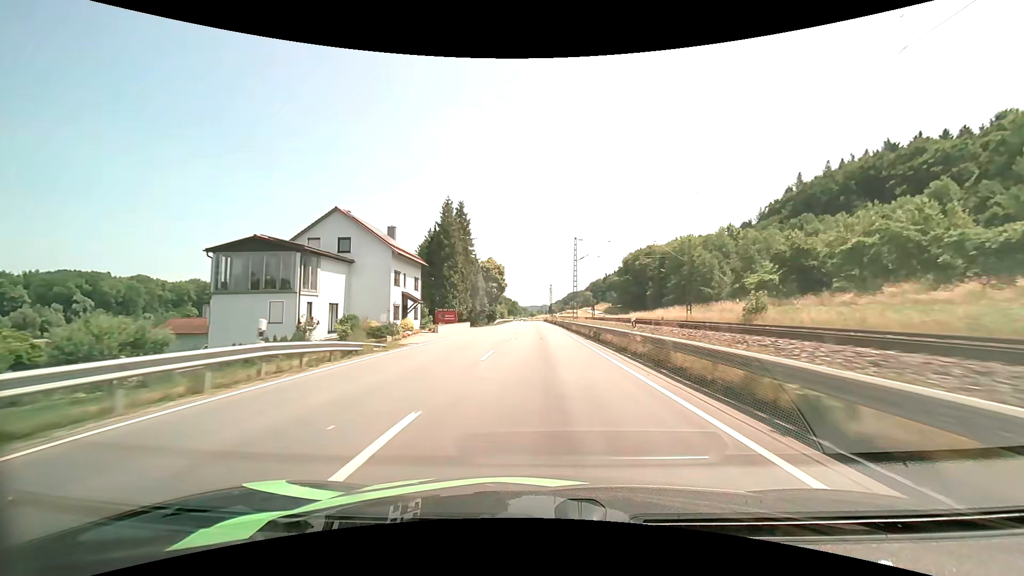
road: primary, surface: asphalt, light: Day
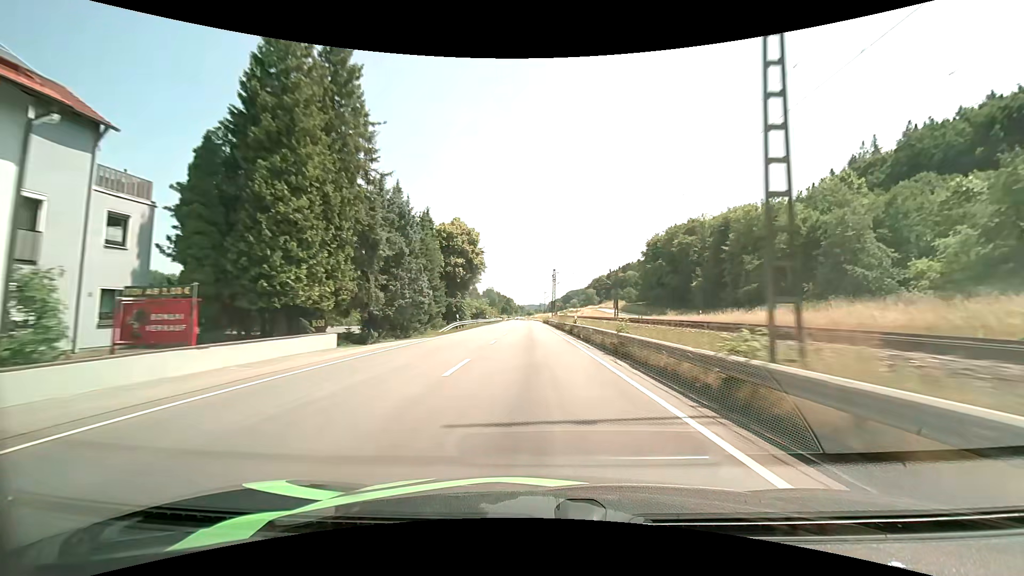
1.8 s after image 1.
(+0.1, +40.9) m; +1°
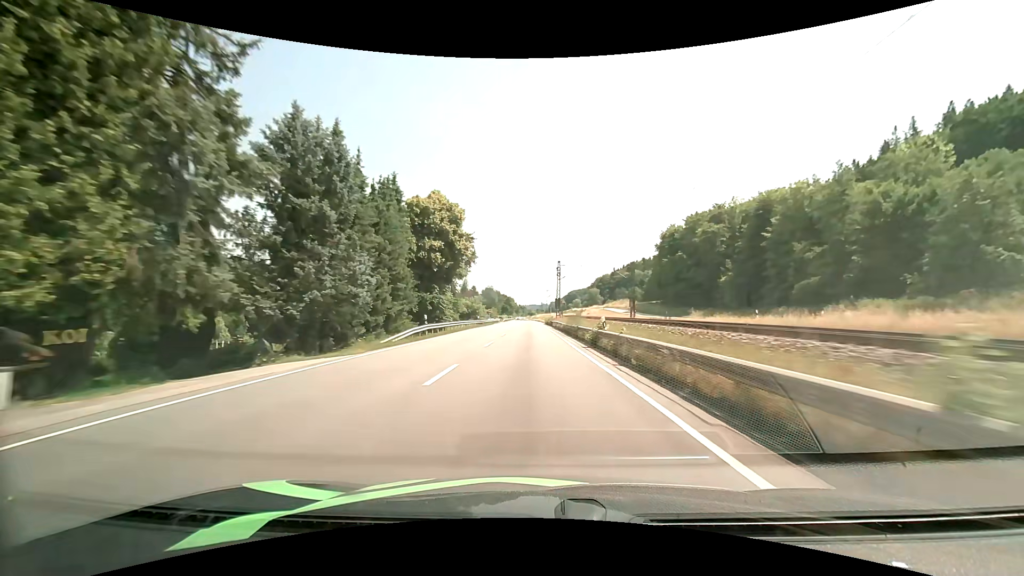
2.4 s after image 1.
(-0.1, +13.7) m; 0°
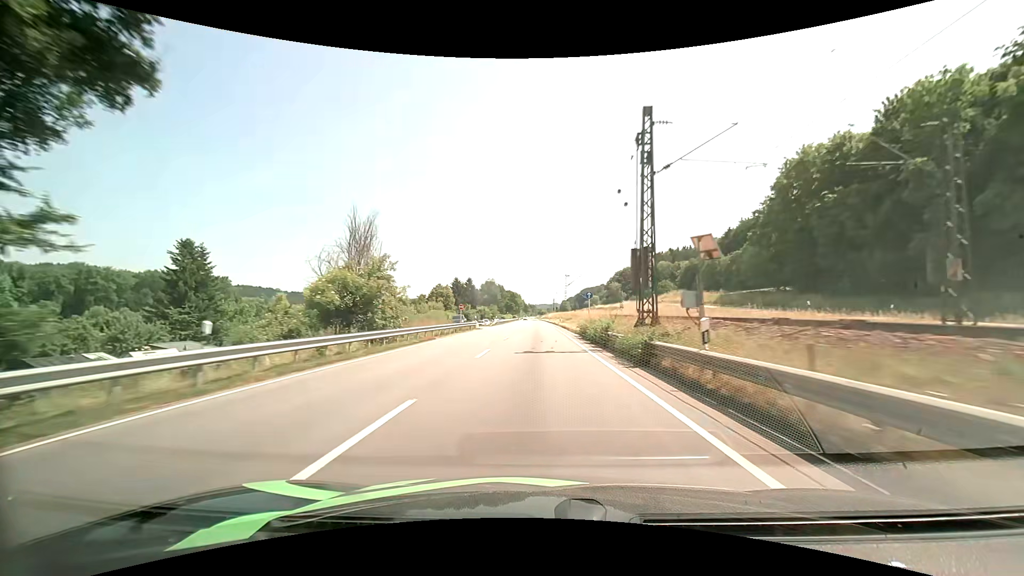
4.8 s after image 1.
(-0.8, +54.7) m; -1°
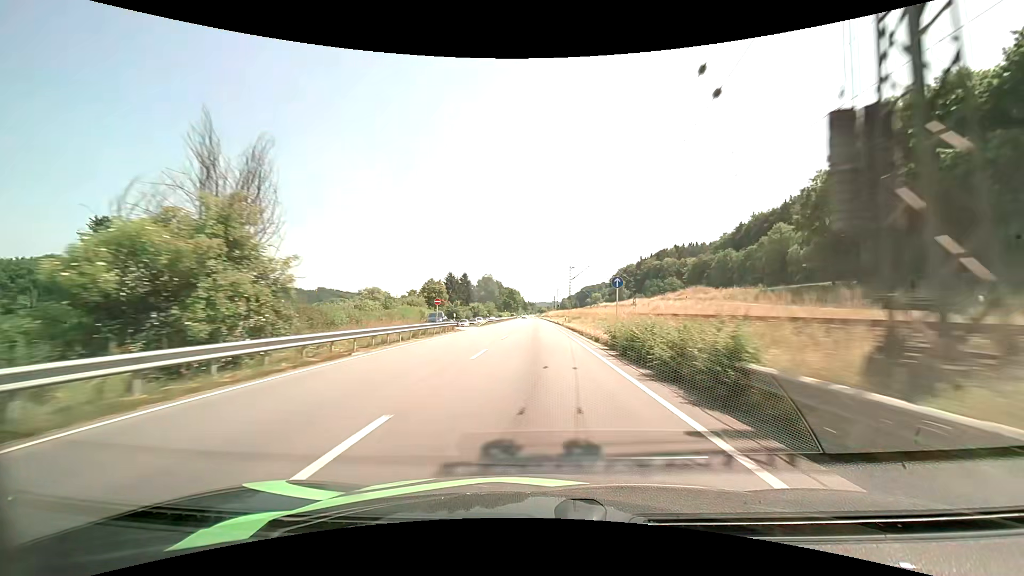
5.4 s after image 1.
(0.0, +13.7) m; 0°
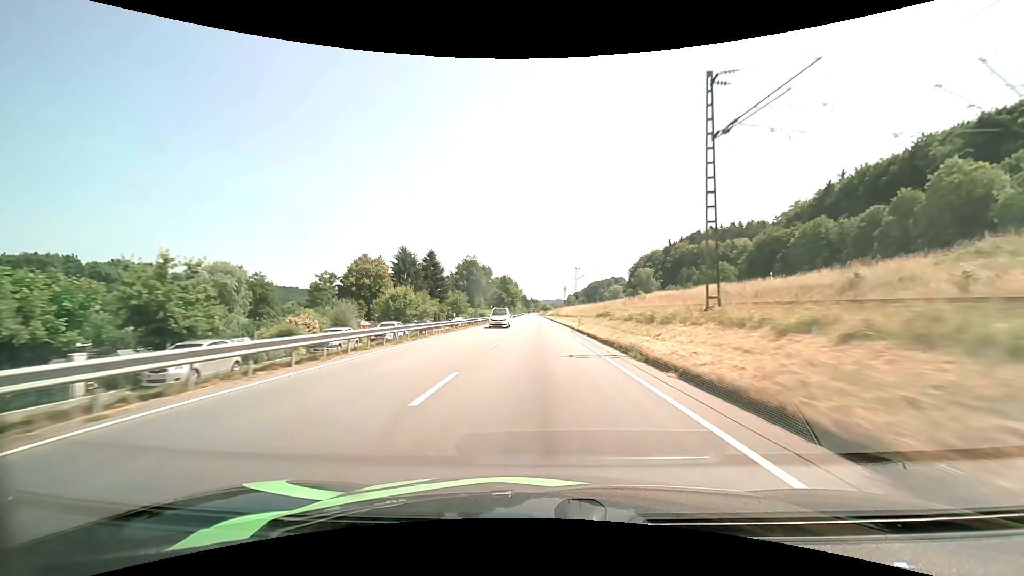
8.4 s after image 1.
(-0.2, +68.9) m; 0°
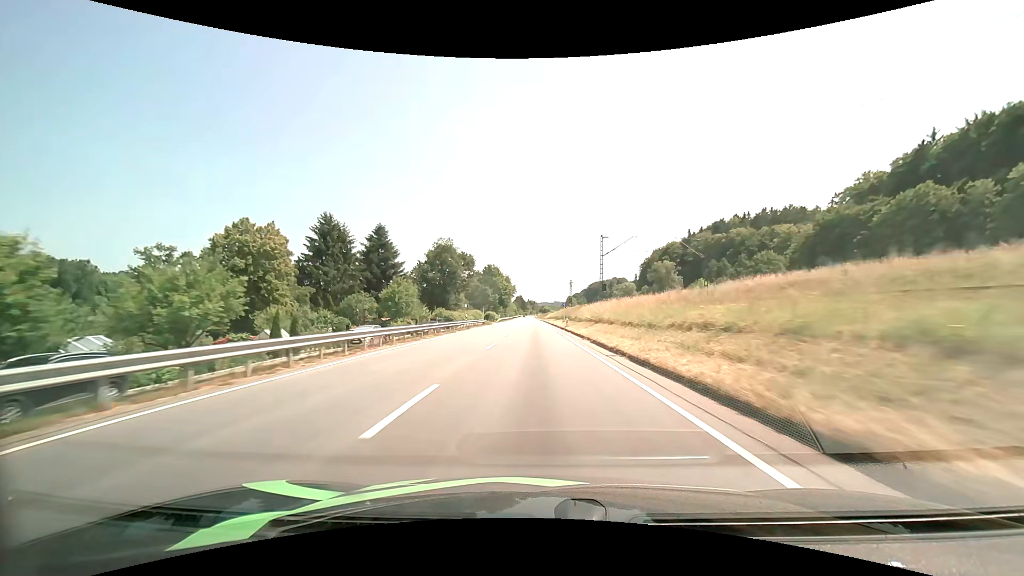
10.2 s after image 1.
(0.0, +42.0) m; 0°
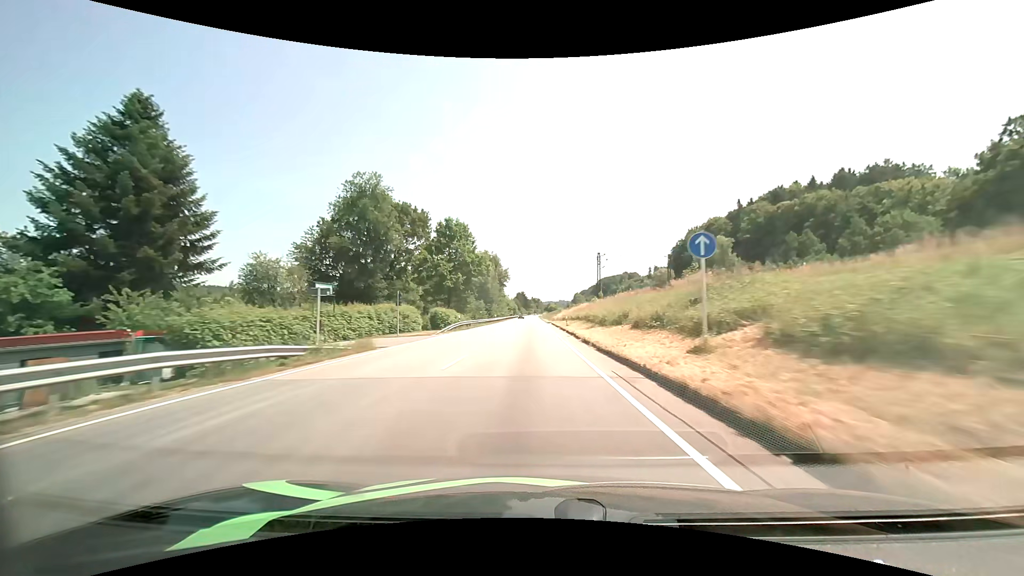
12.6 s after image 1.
(+0.1, +56.7) m; 0°
(0, +10) (0, +20) (0, +30) (0, +40) (-1, +50) (-1, +60) (-1, +70) (-1, +80) (-1, +90) (-1, +100) m
